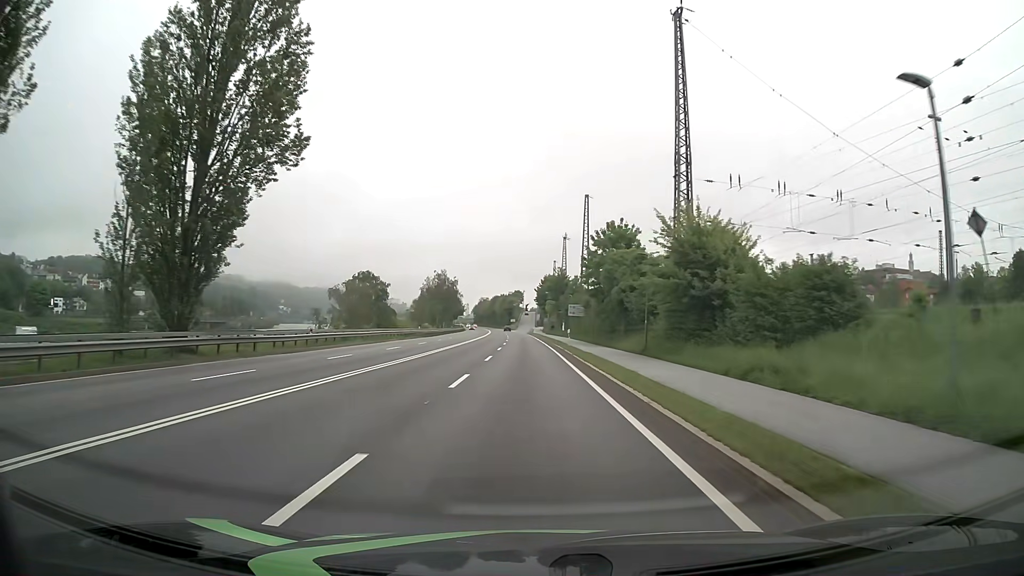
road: primary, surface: asphalt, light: Day
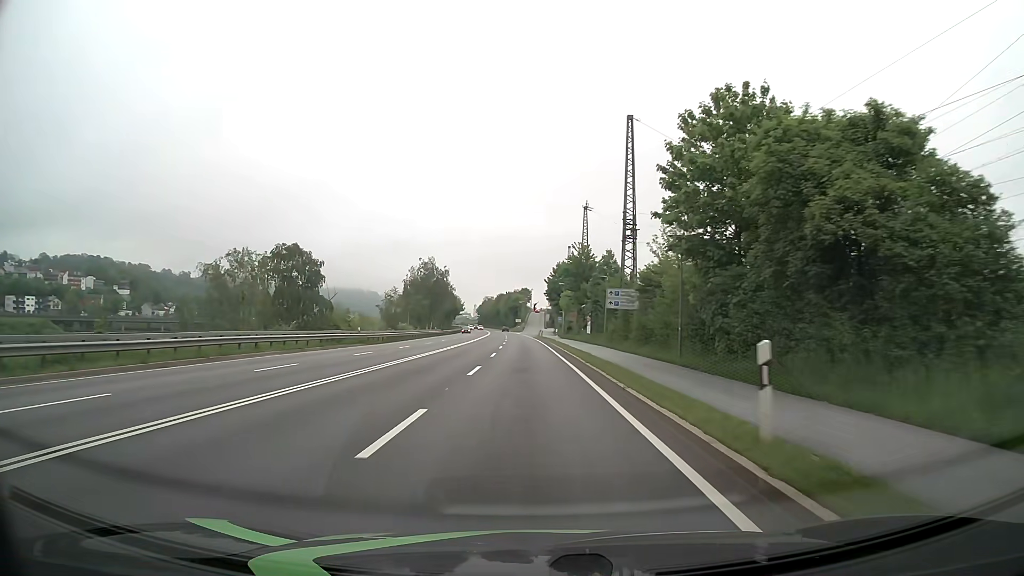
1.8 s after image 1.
(-0.2, +32.2) m; -1°
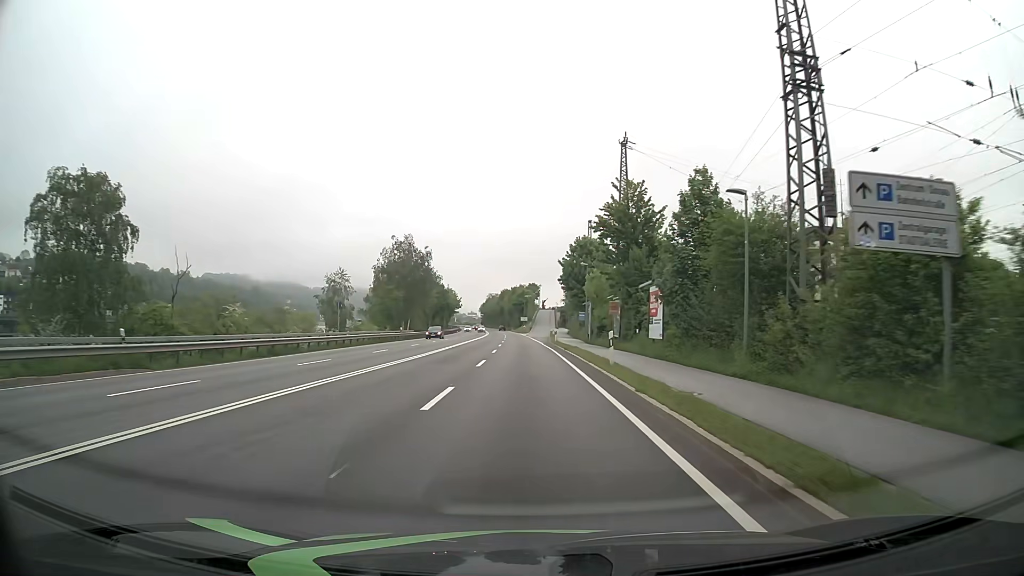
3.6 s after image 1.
(-0.4, +32.2) m; -1°
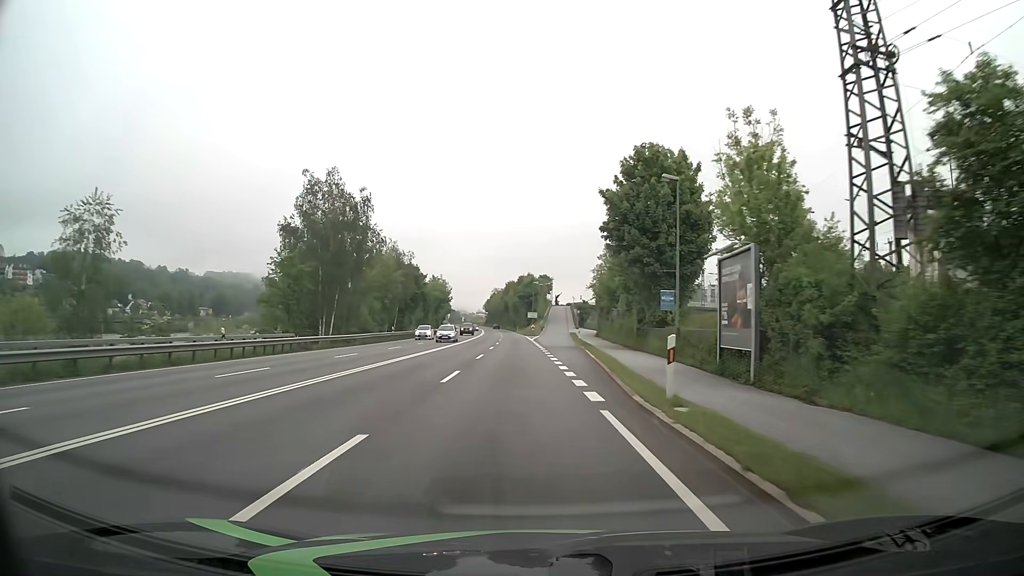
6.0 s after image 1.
(-0.1, +43.0) m; -1°
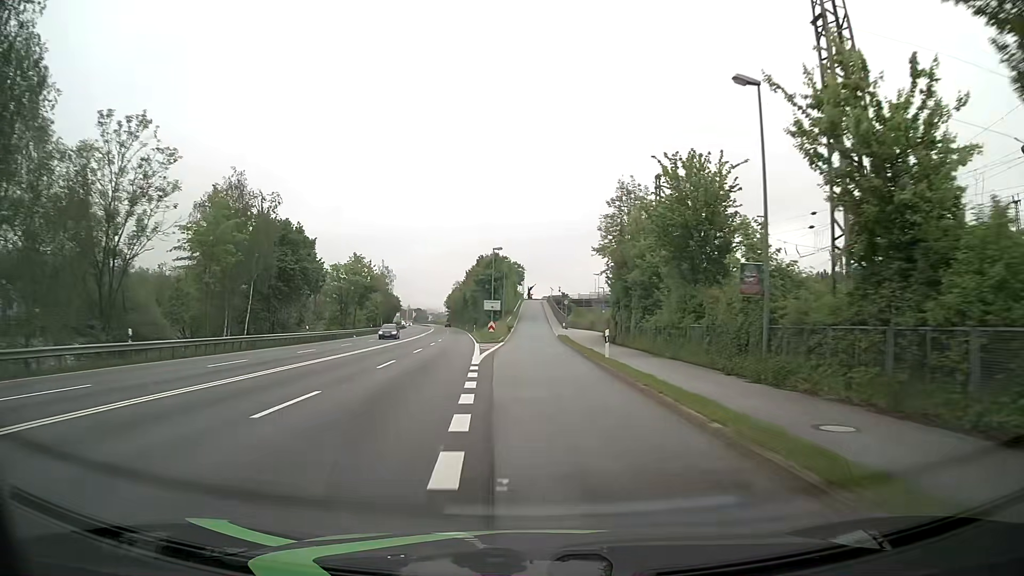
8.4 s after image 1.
(+0.8, +42.8) m; +2°
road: unclassified
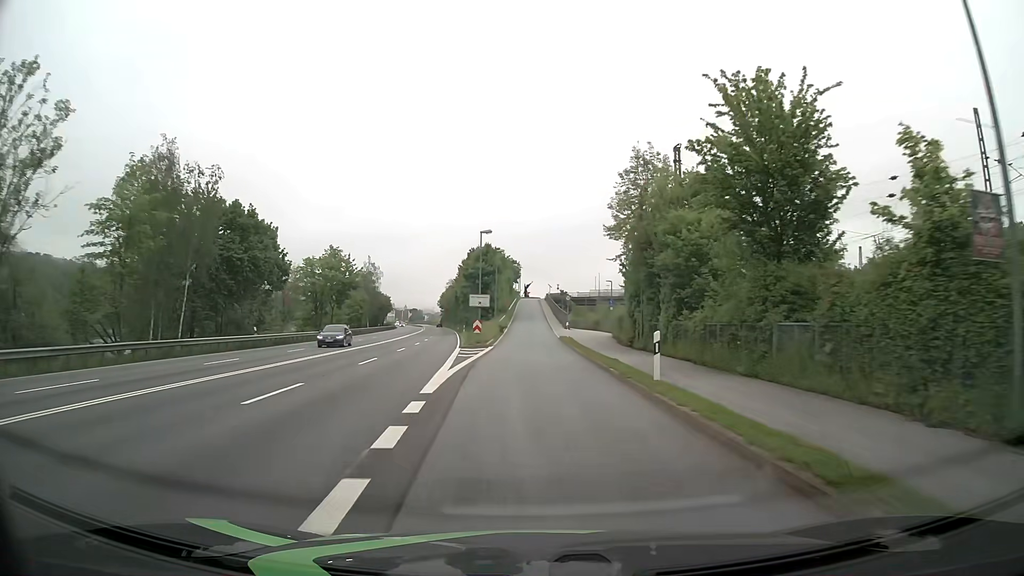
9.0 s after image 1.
(0.0, +10.2) m; 0°
